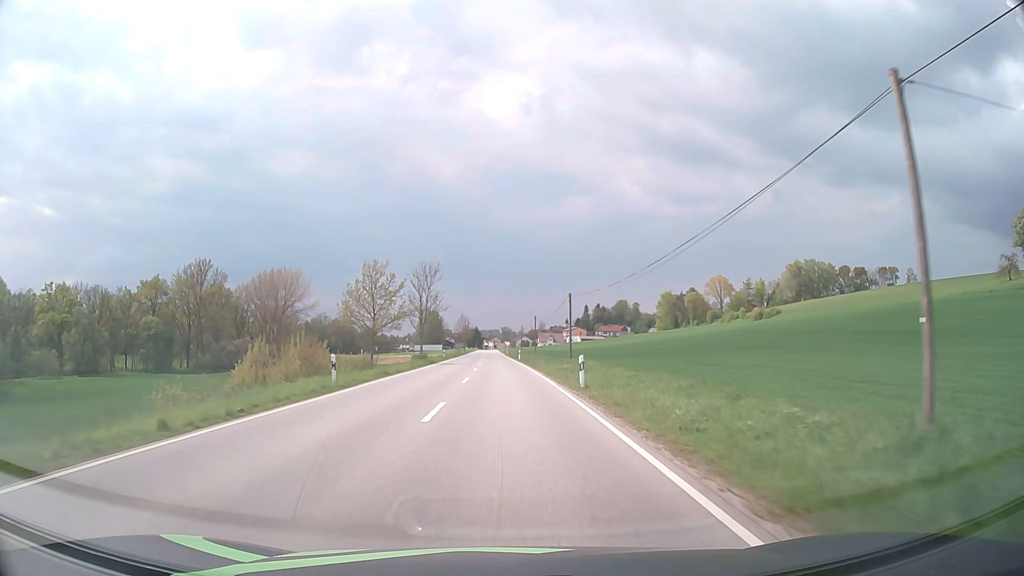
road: secondary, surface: asphalt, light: Day
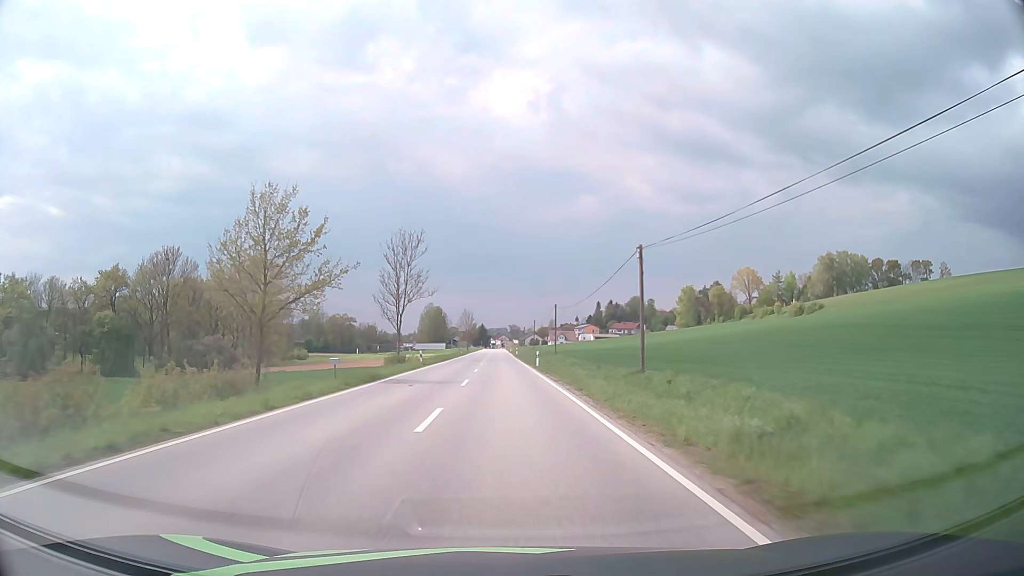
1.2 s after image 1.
(-0.2, +25.2) m; -1°
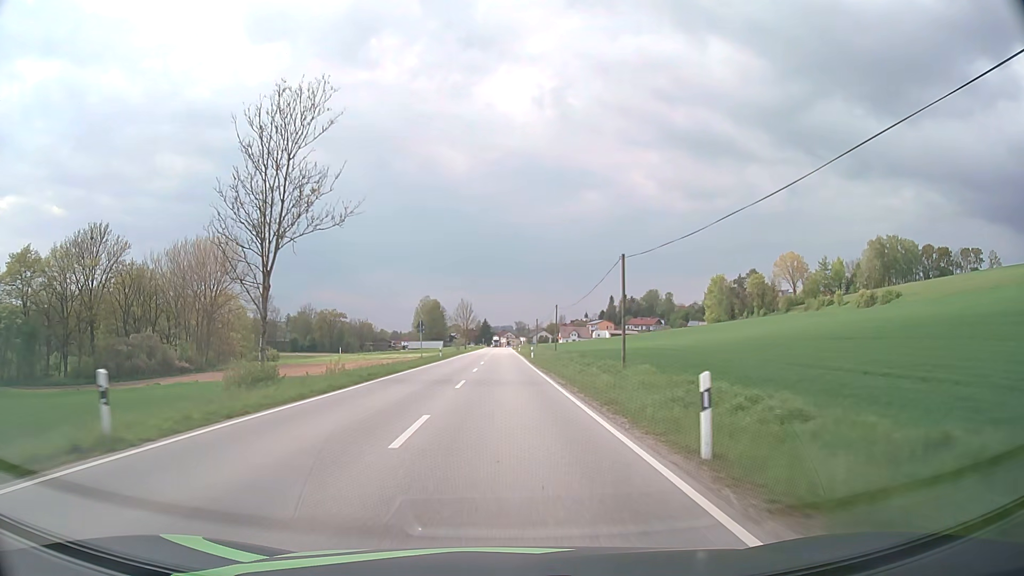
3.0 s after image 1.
(-0.2, +37.9) m; -1°
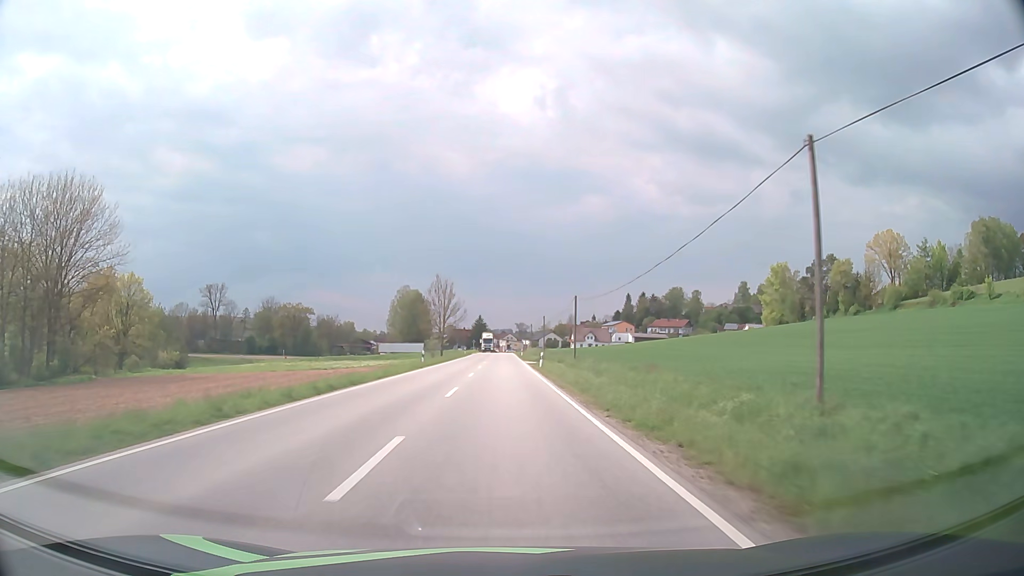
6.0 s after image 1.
(-0.1, +62.9) m; 0°
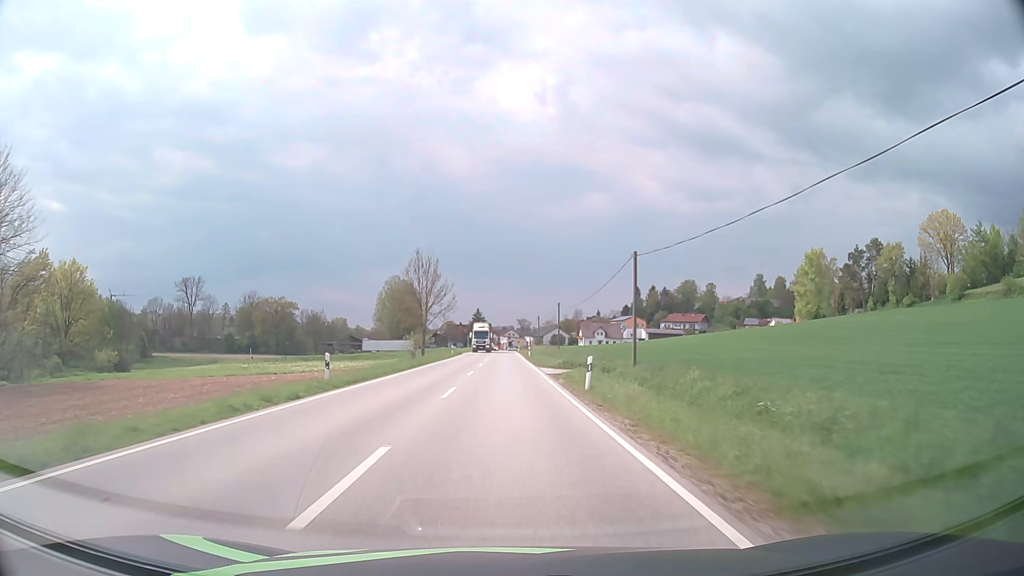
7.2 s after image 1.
(0.0, +25.1) m; 0°
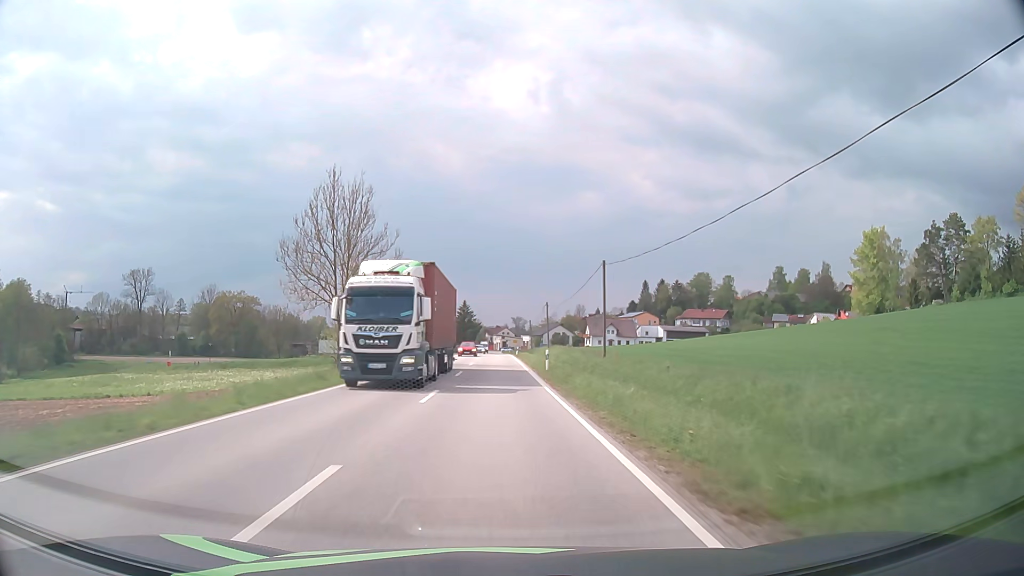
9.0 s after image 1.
(+0.2, +37.5) m; +1°
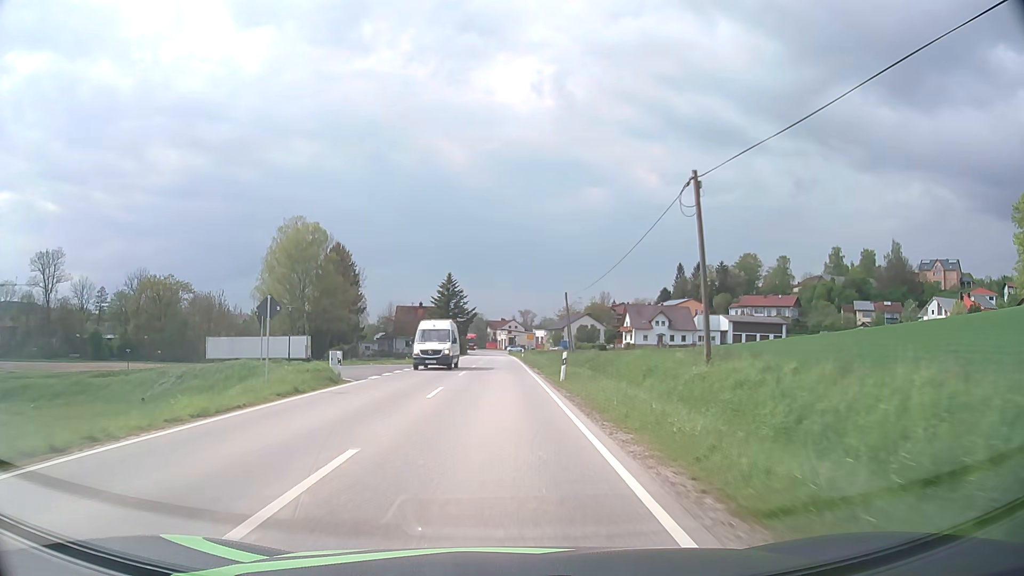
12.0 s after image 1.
(-0.5, +58.6) m; -1°
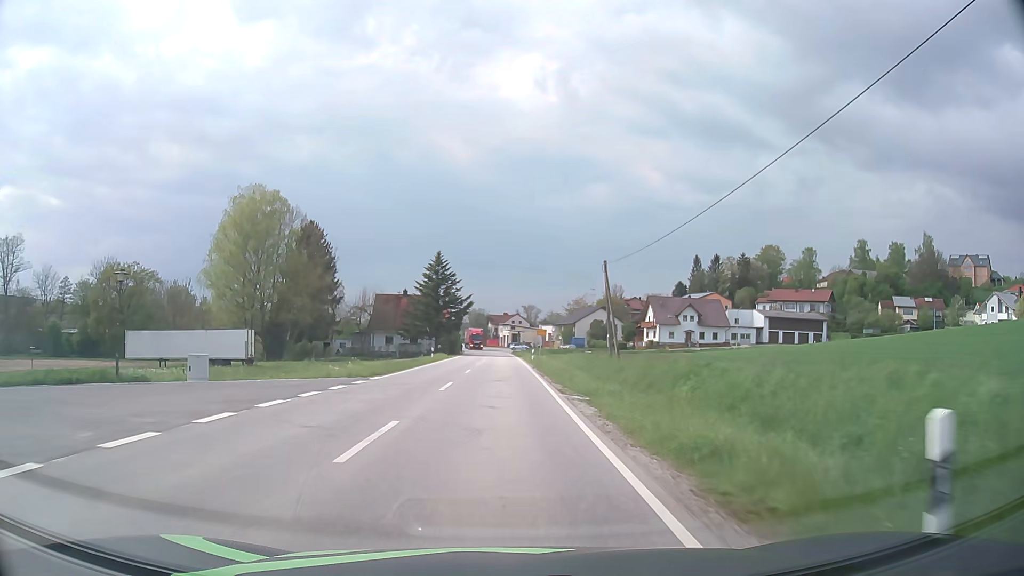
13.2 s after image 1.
(0.0, +20.8) m; 0°
(0, +10) (0, +20) (0, +30) (0, +40) (0, +50) (0, +60) (0, +70) (-1, +80) (-1, +90) (-2, +100) m
